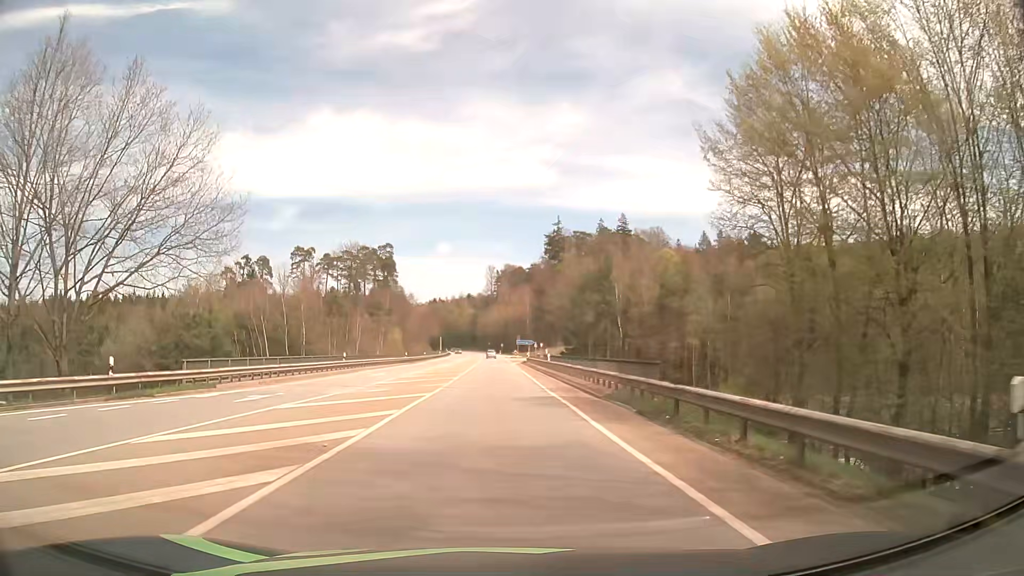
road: secondary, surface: asphalt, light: Day
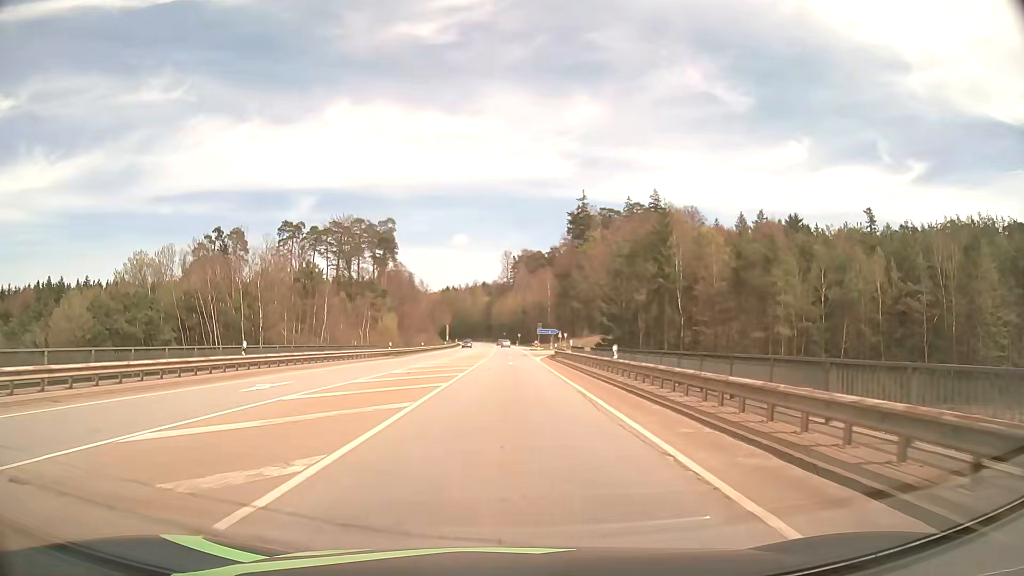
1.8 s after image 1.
(-0.7, +23.2) m; -2°
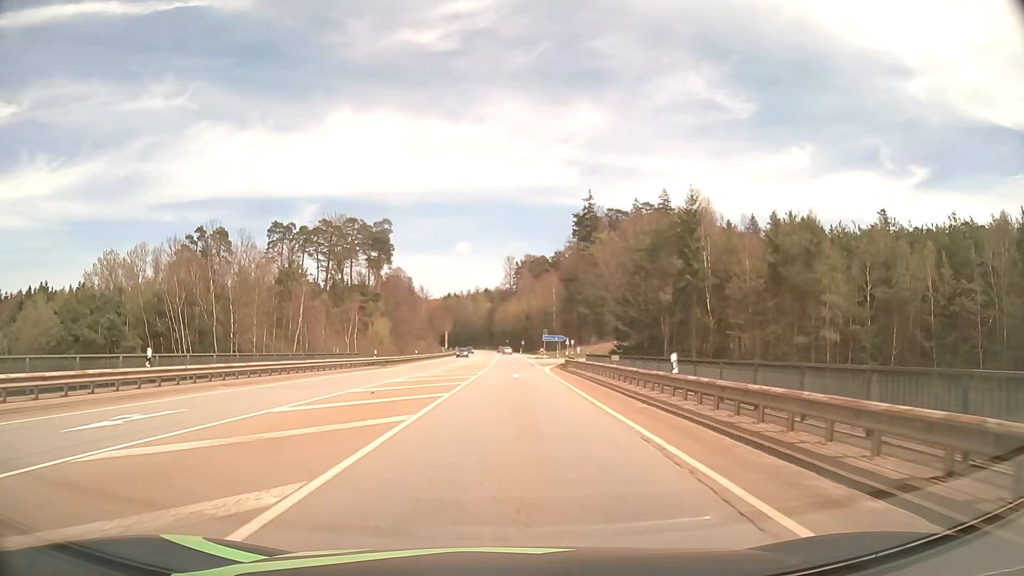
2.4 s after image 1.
(-0.1, +8.7) m; 0°
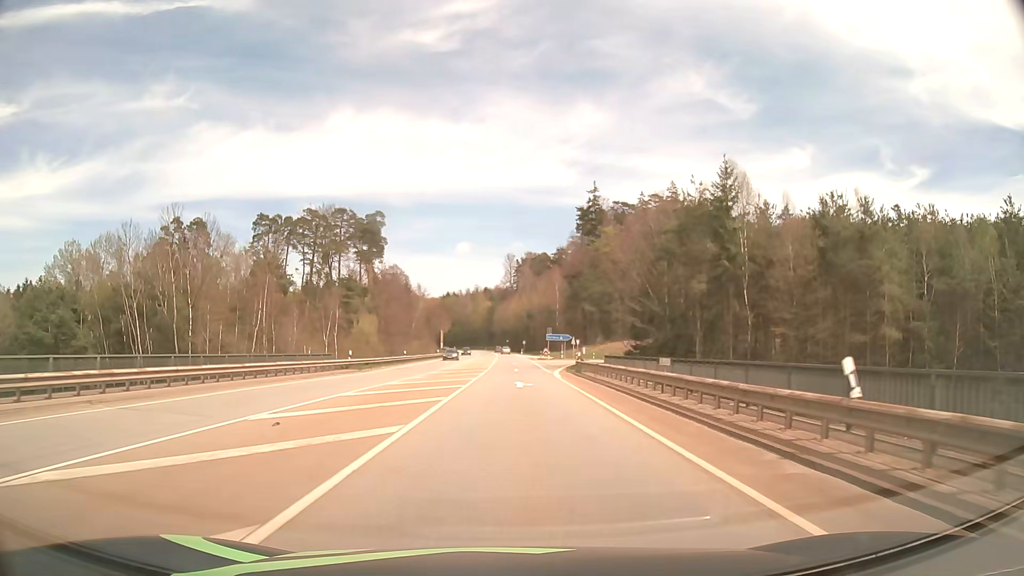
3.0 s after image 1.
(0.0, +9.1) m; 0°
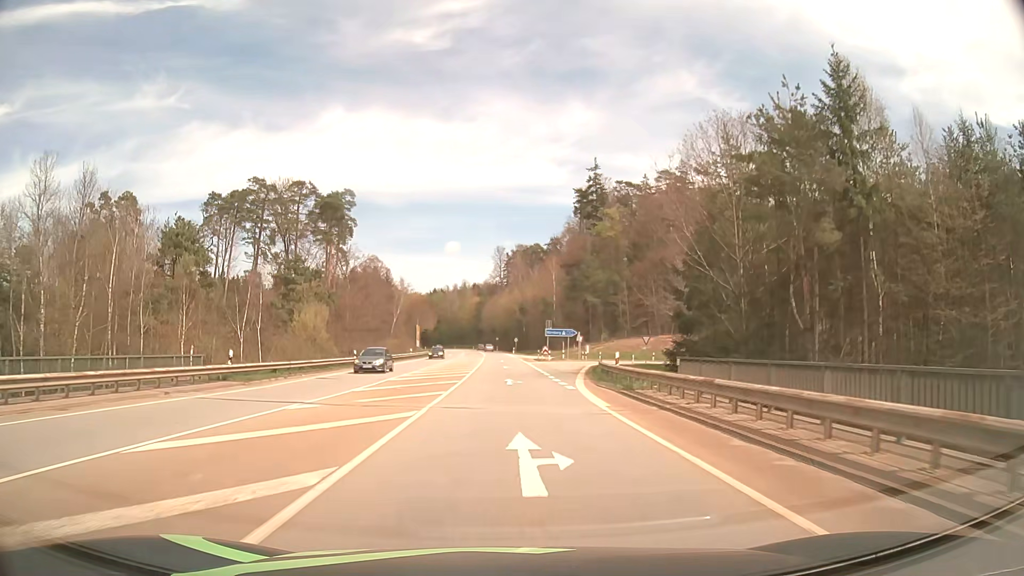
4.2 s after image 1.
(+0.2, +19.2) m; +1°
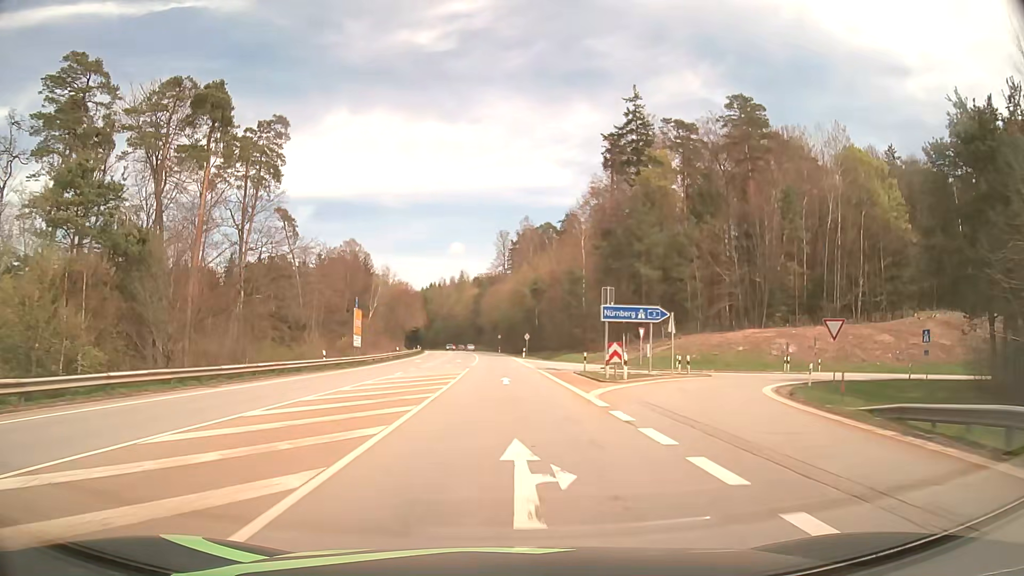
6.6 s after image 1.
(-0.1, +41.6) m; 0°
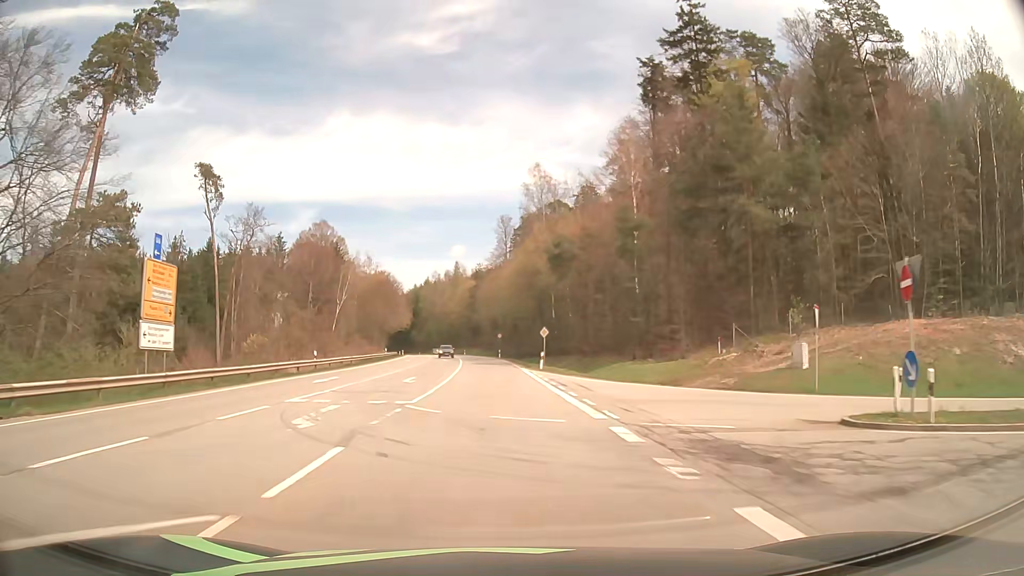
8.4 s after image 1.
(-0.2, +32.6) m; 0°
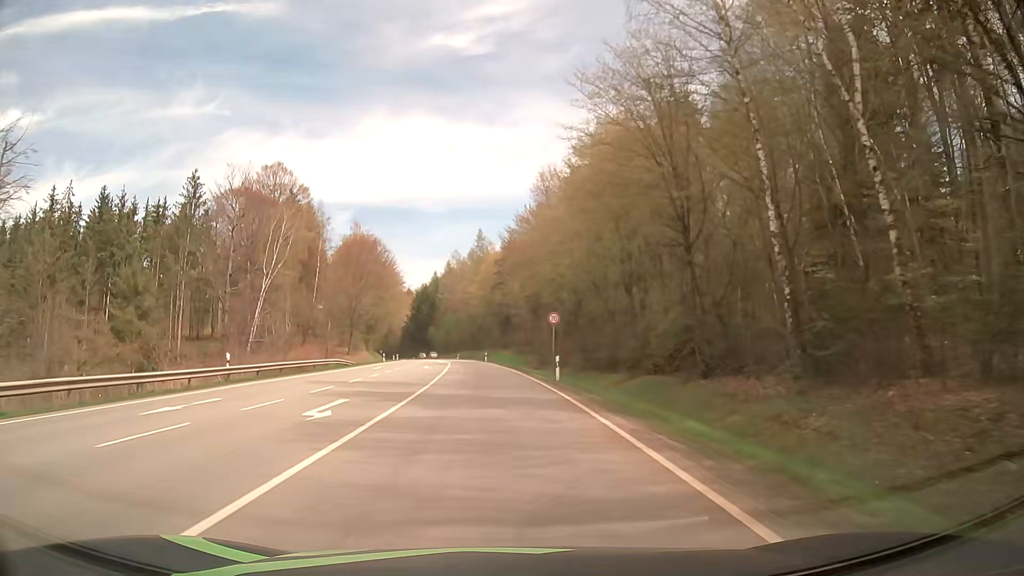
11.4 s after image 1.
(-1.2, +54.1) m; -3°
(0, +10) (0, +20) (-1, +30) (-1, +40) (-2, +50) (-3, +60) (-4, +70) (-5, +80) (-7, +90) (-8, +100) m
